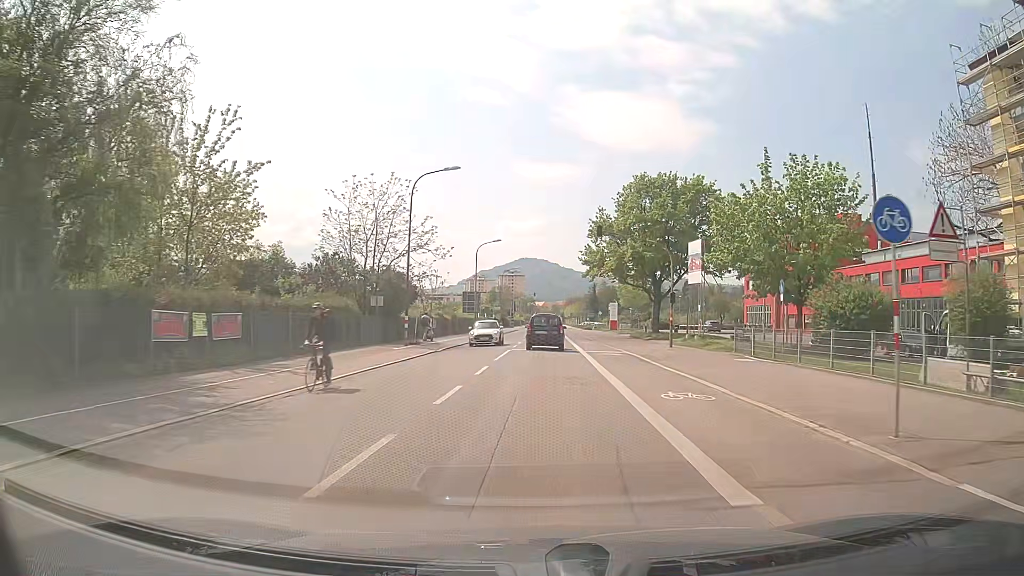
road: secondary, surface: asphalt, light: Day
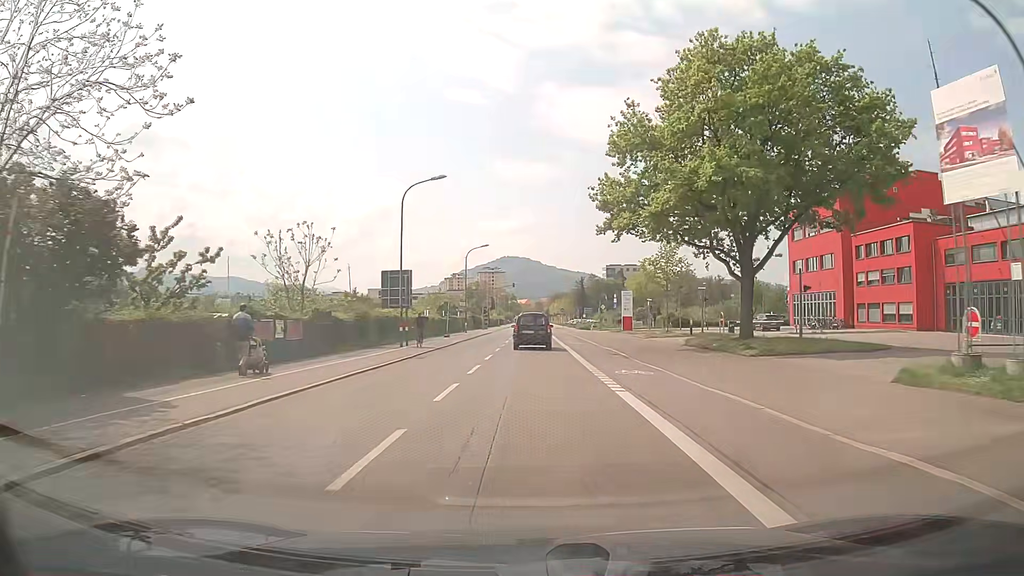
(+0.6, +29.2) m; +1°
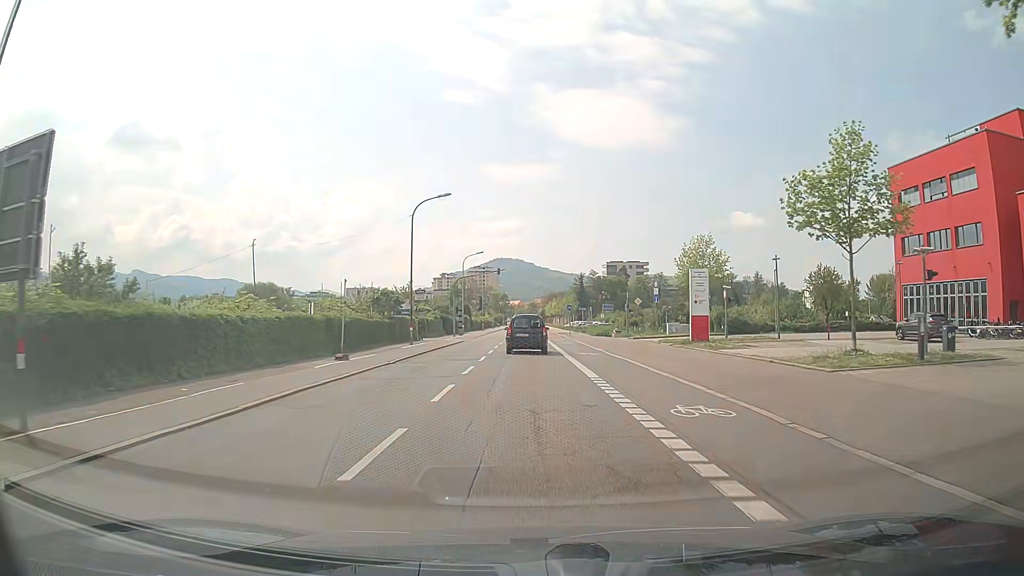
(0.0, +29.7) m; 0°
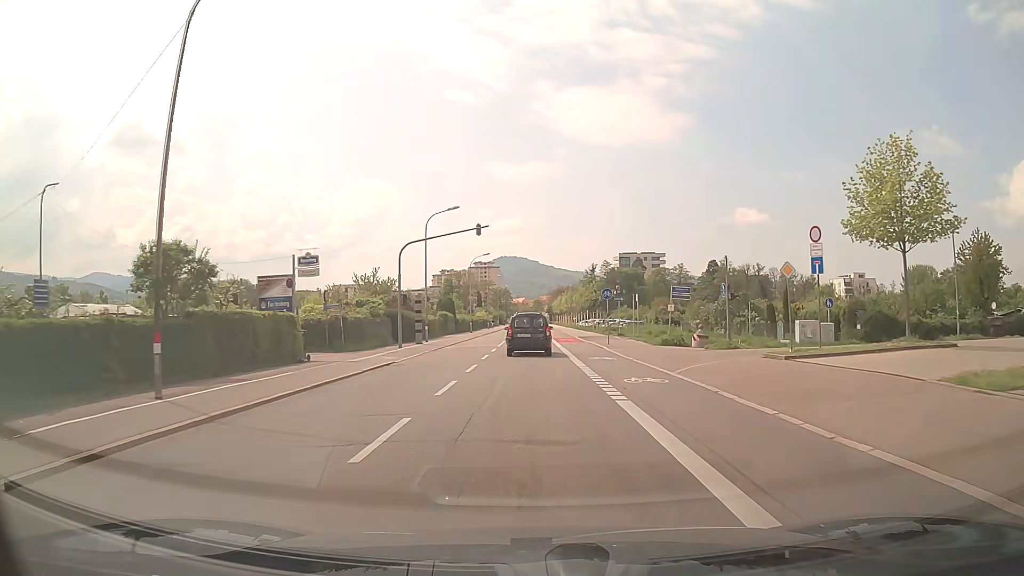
(+0.2, +29.3) m; +1°
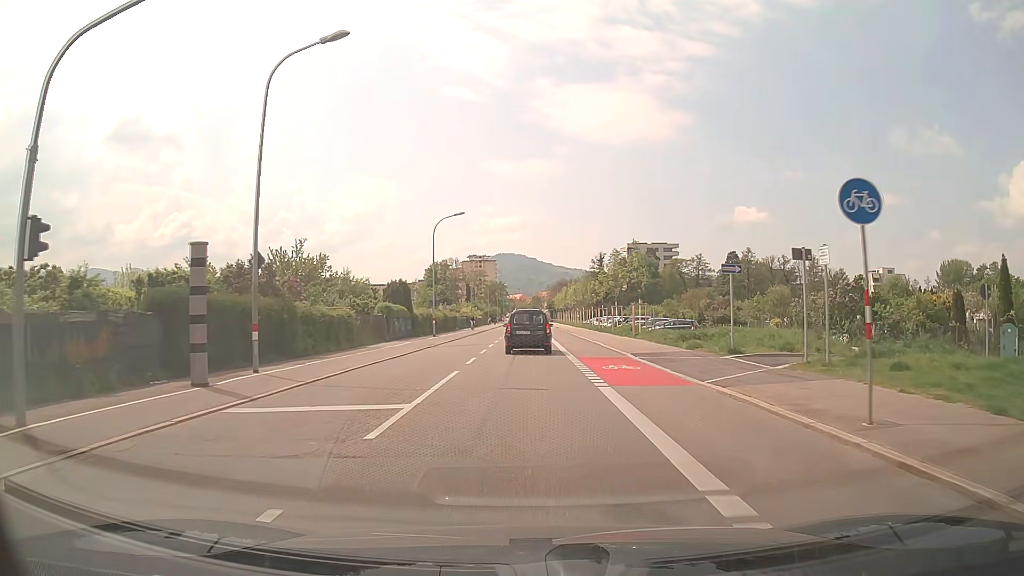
(-0.1, +29.0) m; 0°
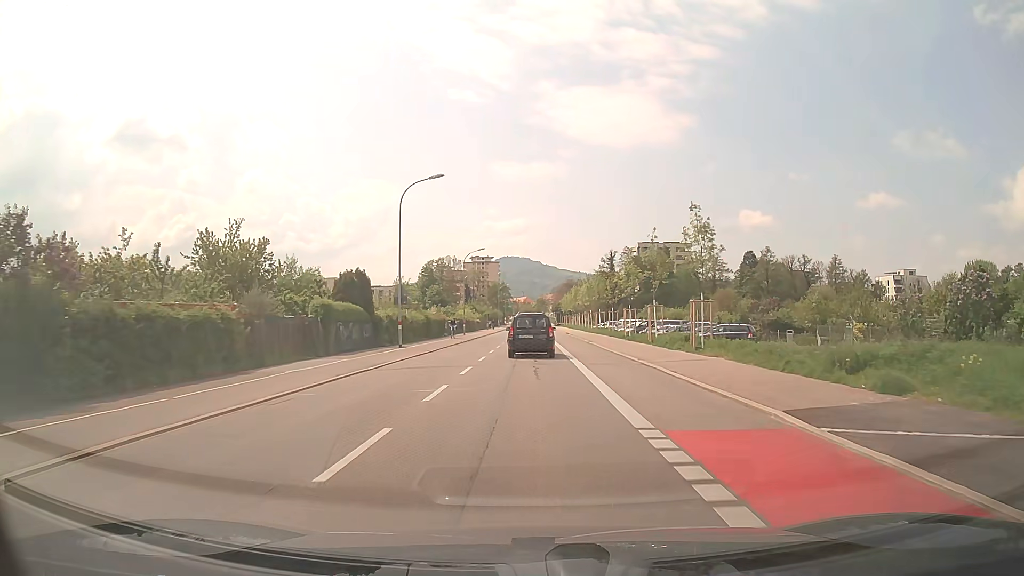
(-0.1, +14.7) m; 0°
